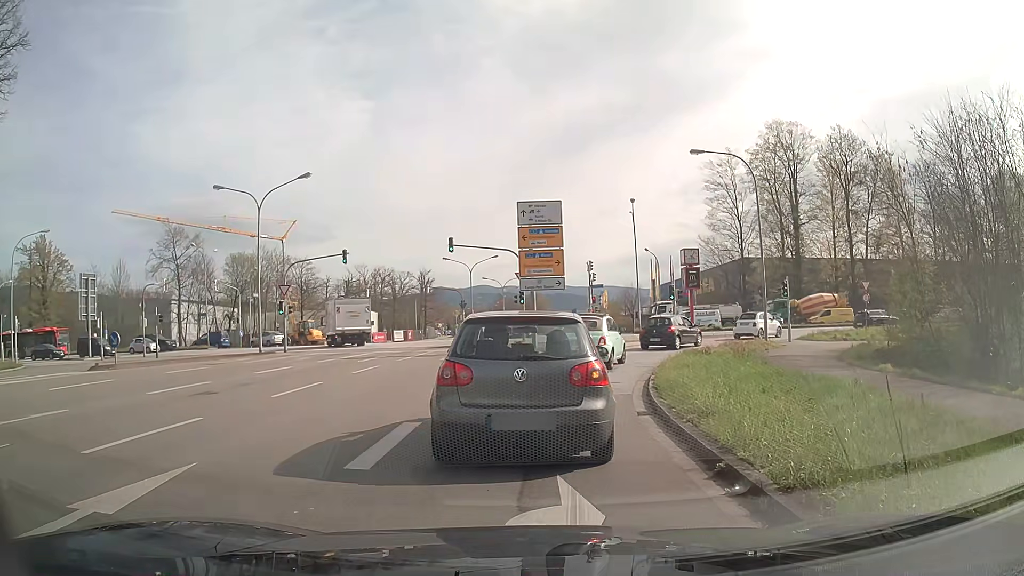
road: secondary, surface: asphalt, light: Day
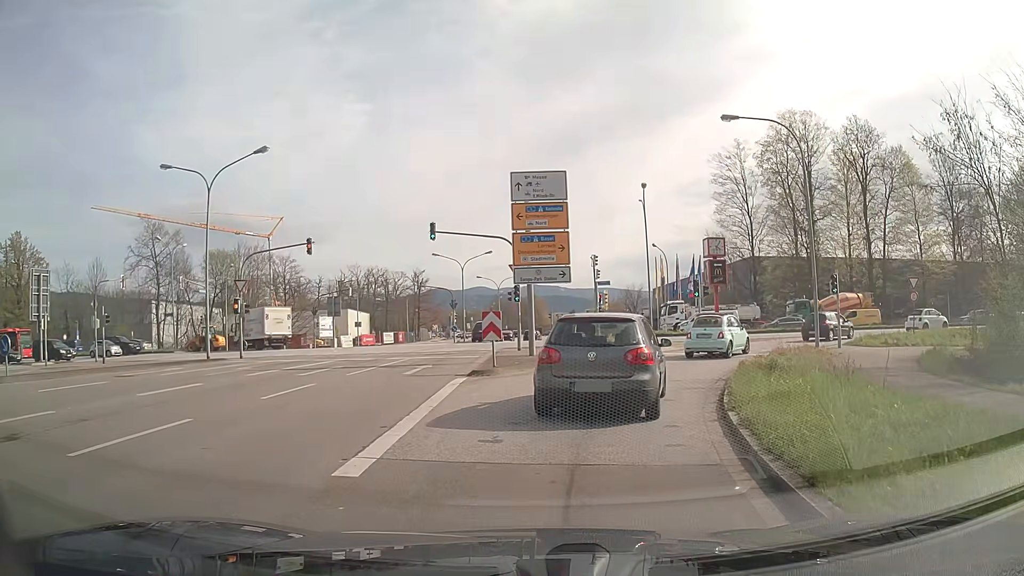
(+0.2, +6.6) m; +2°
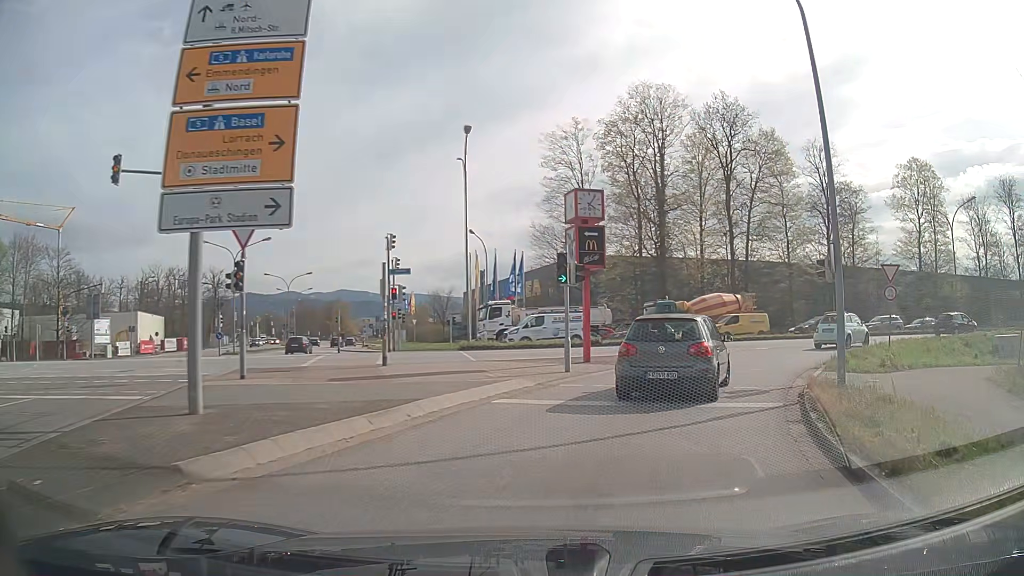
(+1.6, +14.9) m; +16°
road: secondary_link
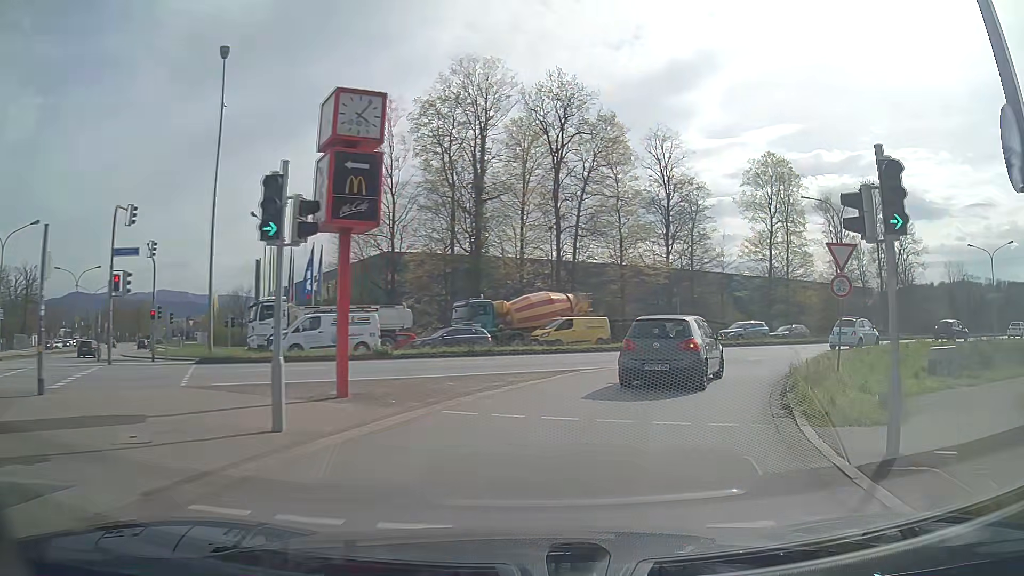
(+1.3, +9.5) m; +16°
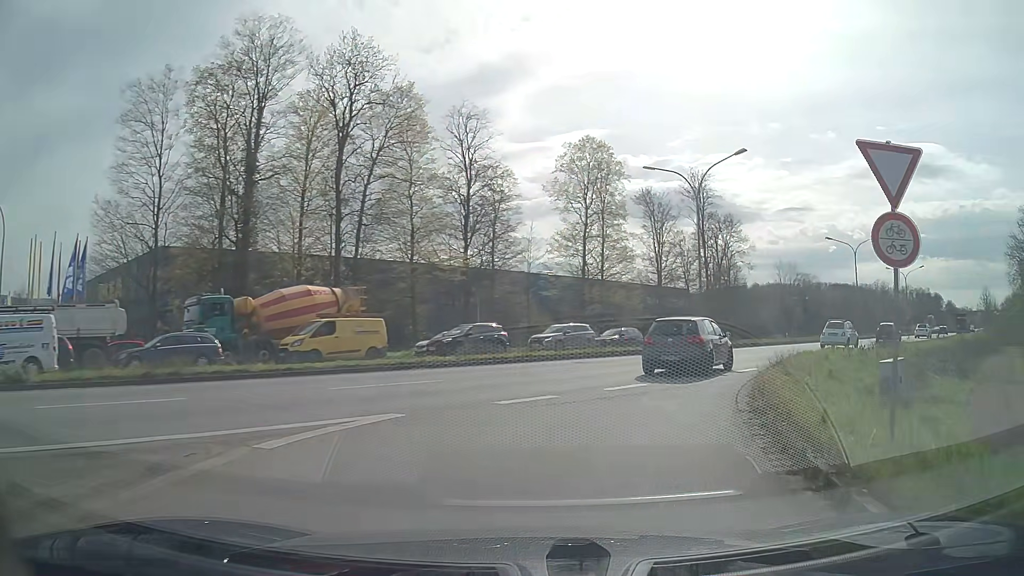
(+1.6, +10.5) m; +17°
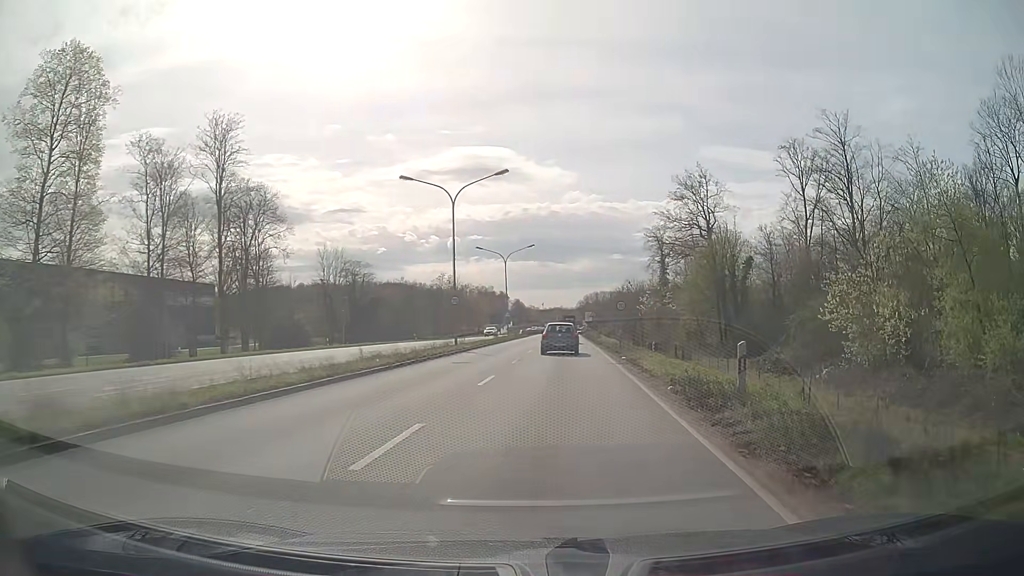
(+10.8, +28.0) m; +39°
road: primary
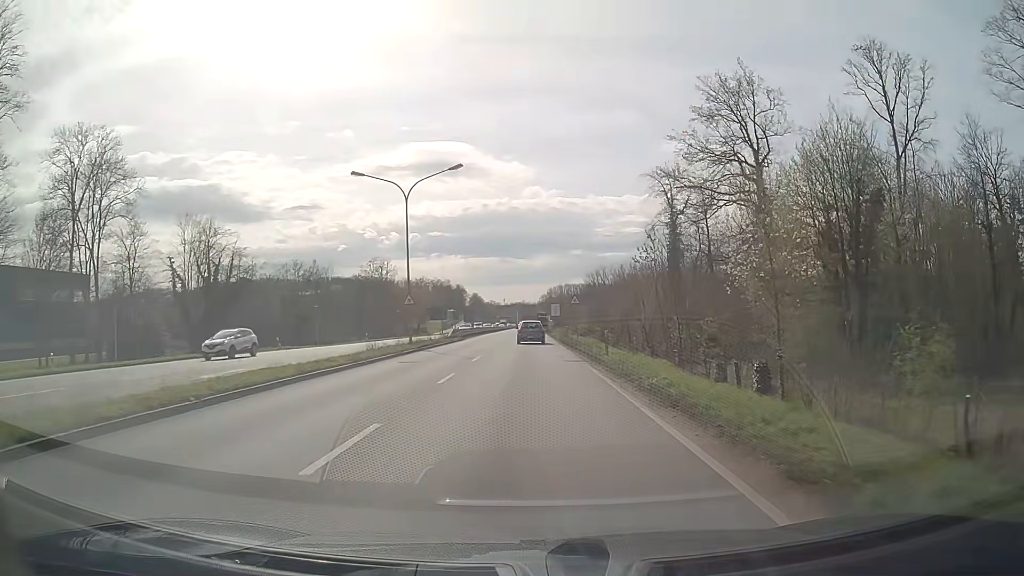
(+2.2, +36.6) m; +4°
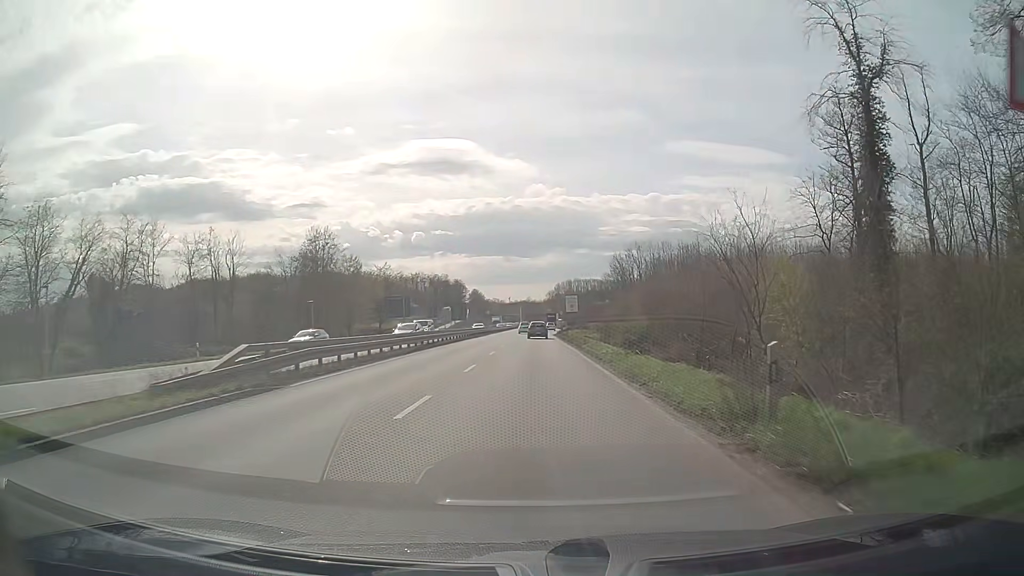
(-0.3, +41.9) m; -1°
(0, +10) (0, +20) (0, +30) (0, +40) (0, +50) (0, +60) (0, +70) (+1, +80) (+1, +90) (+2, +100) m
